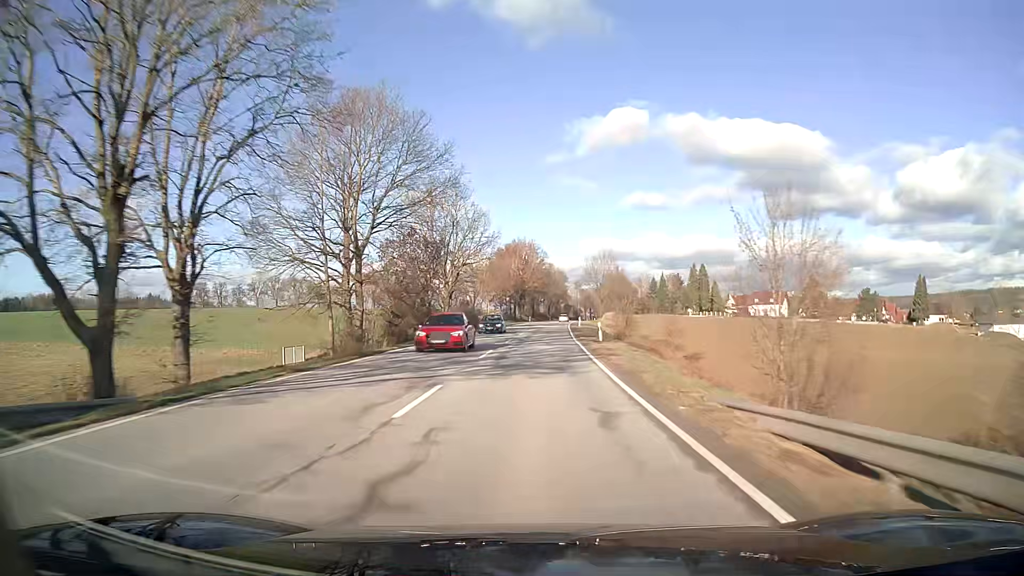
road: secondary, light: Day
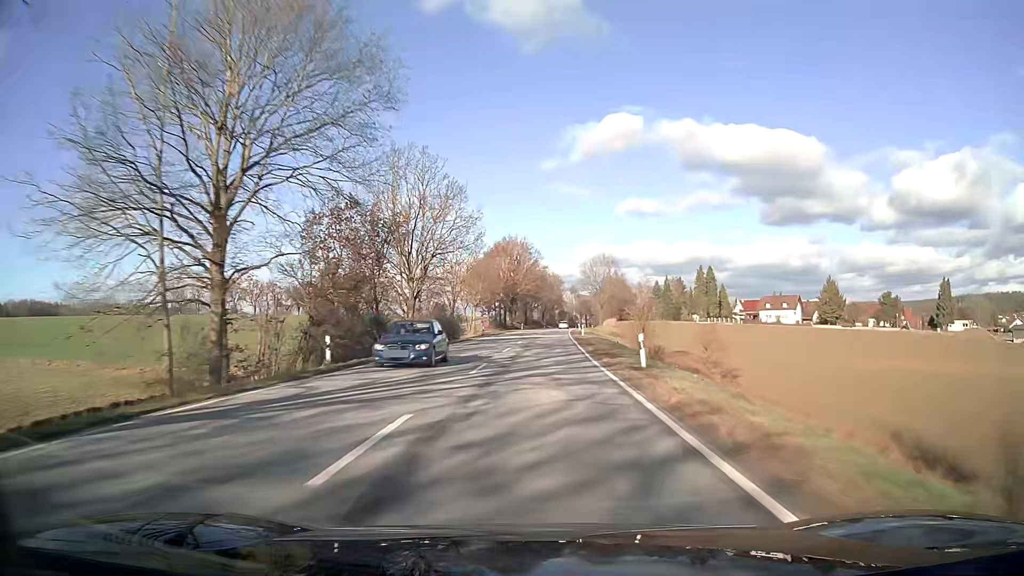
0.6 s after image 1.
(+0.1, +15.8) m; +1°
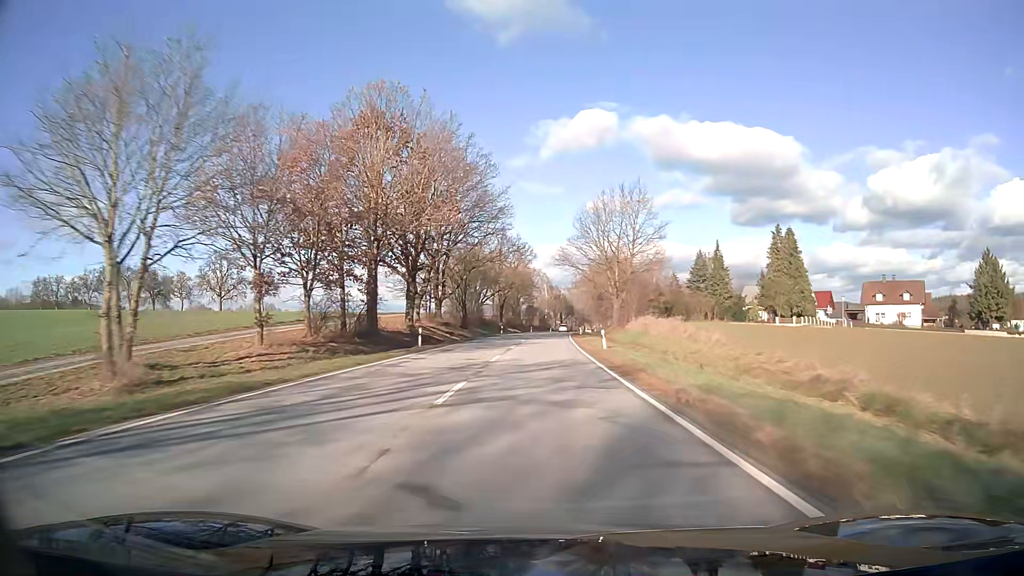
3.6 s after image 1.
(+2.2, +79.0) m; +3°
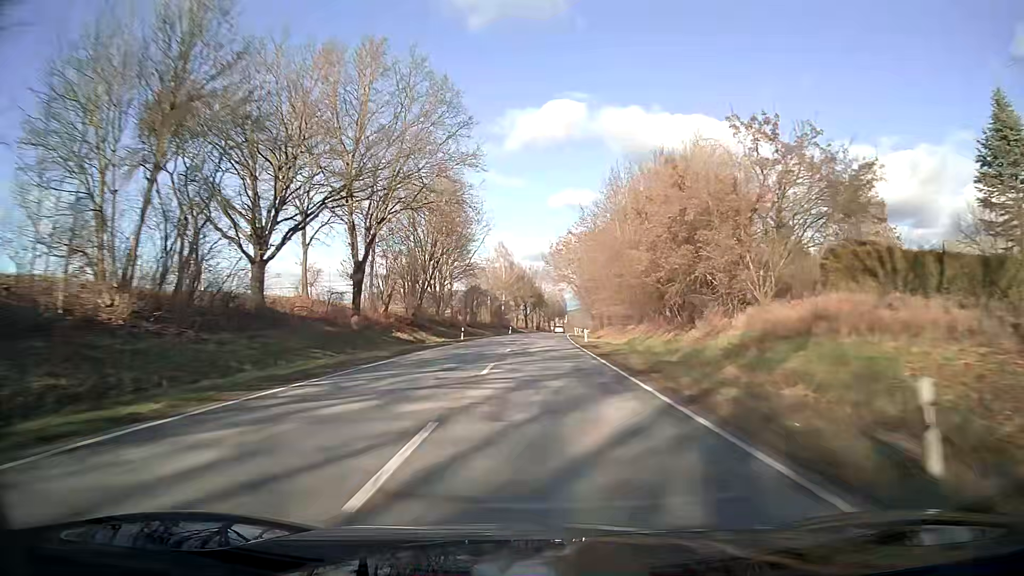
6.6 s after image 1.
(+2.1, +78.9) m; +4°
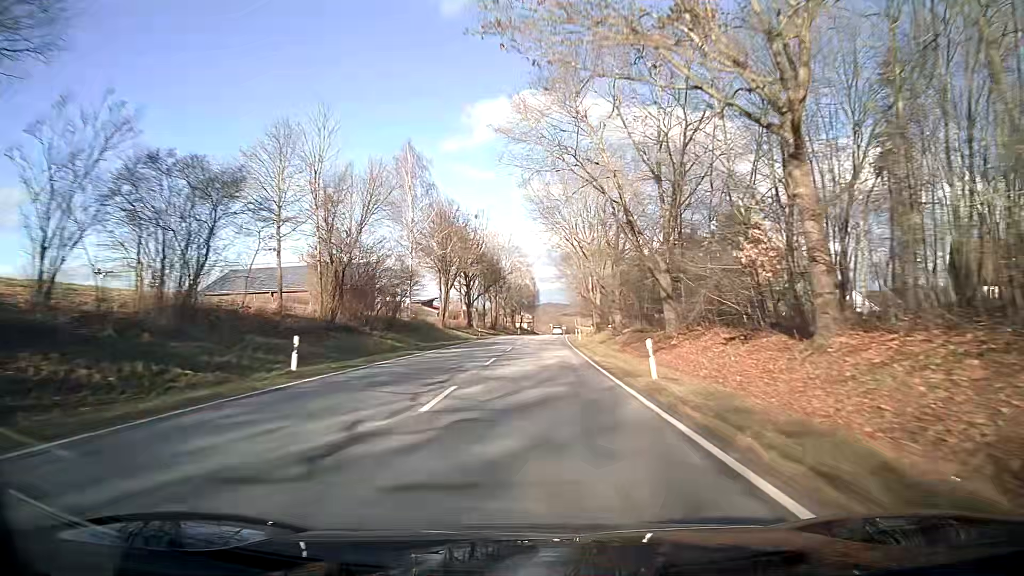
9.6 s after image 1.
(+1.8, +79.3) m; +3°
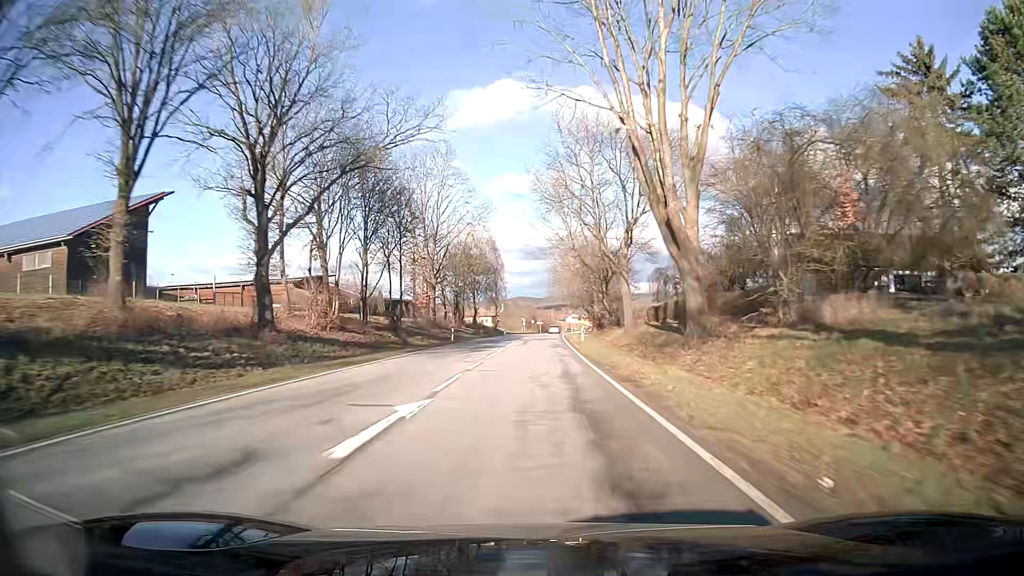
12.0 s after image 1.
(+1.4, +63.7) m; +2°
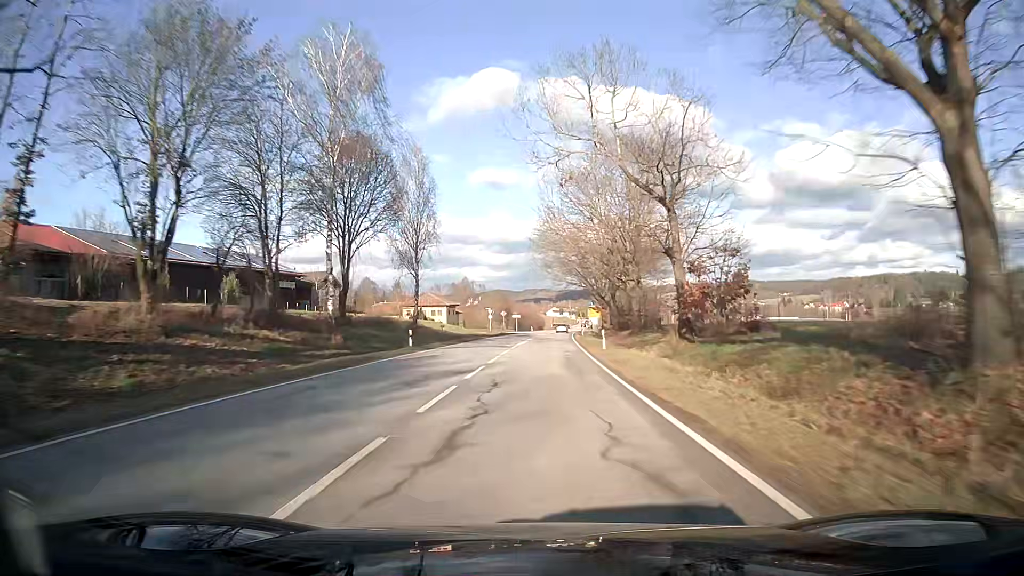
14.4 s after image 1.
(+1.0, +63.7) m; +2°
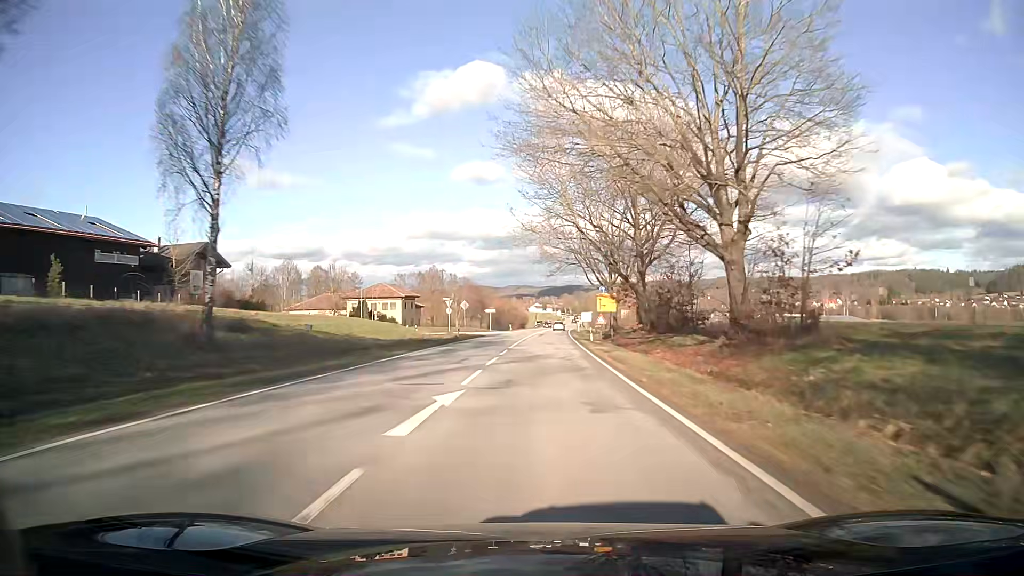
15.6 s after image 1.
(+0.4, +31.9) m; +2°
